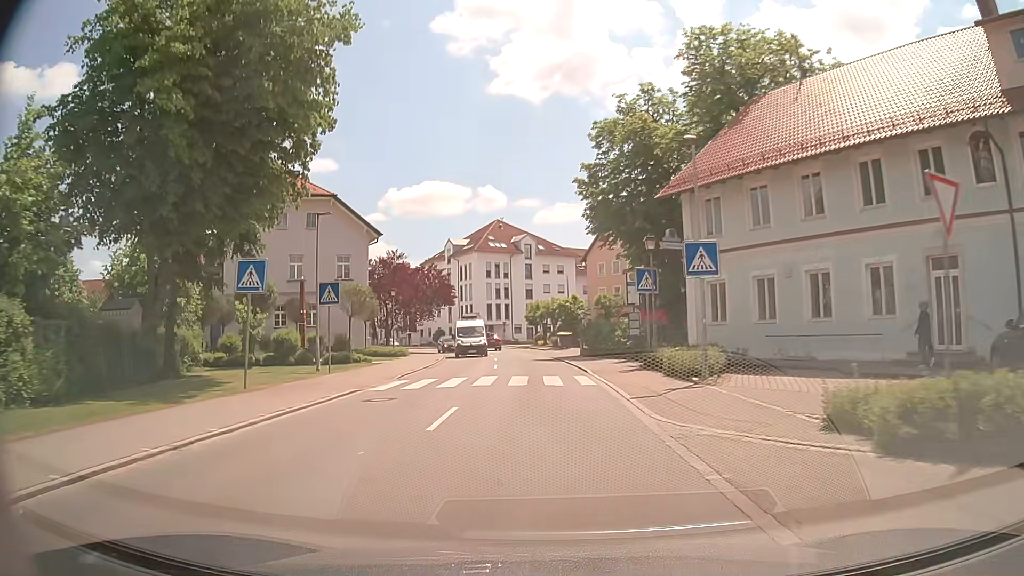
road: tertiary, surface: asphalt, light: Day
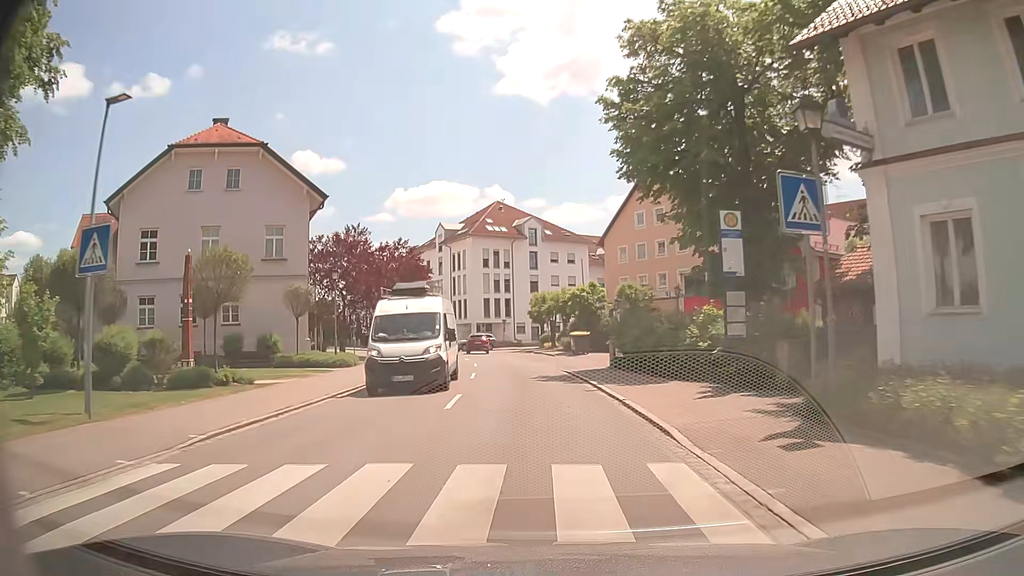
(0.0, +14.7) m; 0°
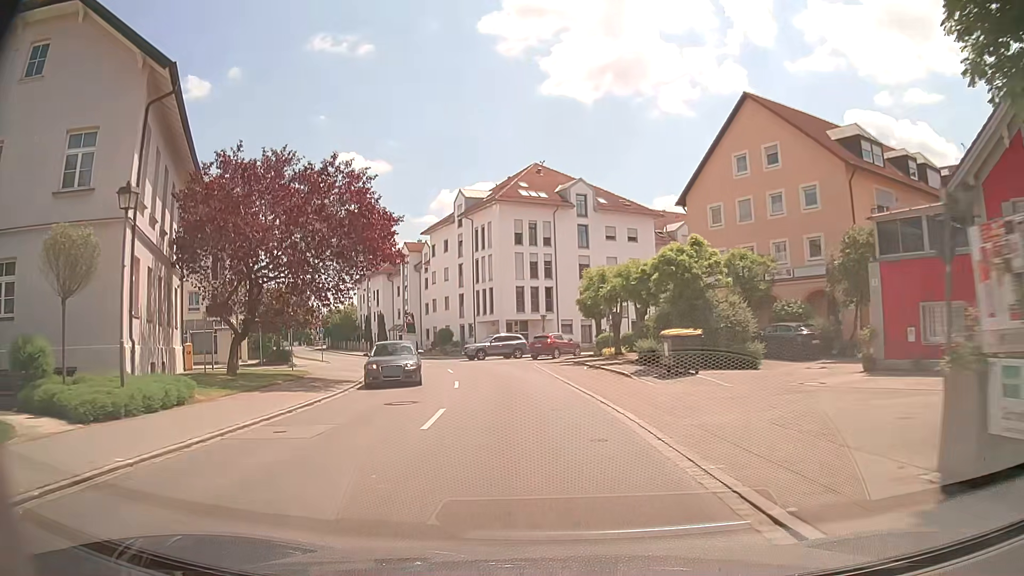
(-0.6, +20.4) m; -4°
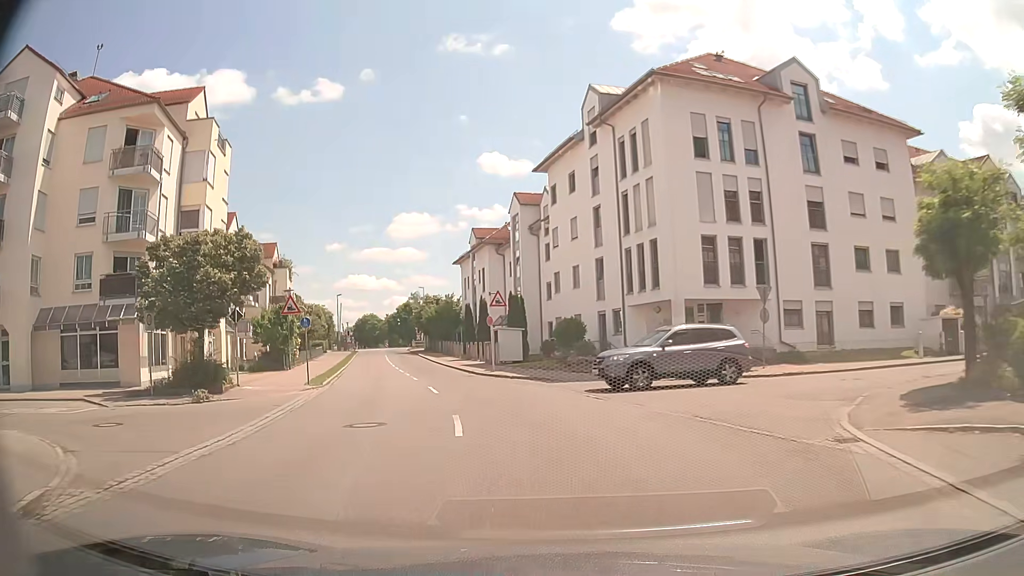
(-2.7, +27.6) m; -13°
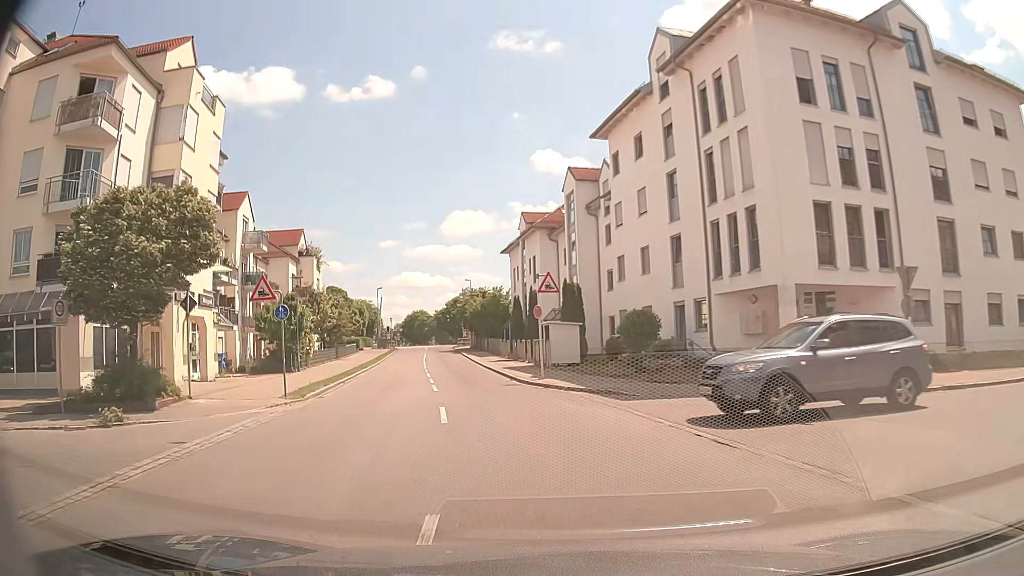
(-0.3, +7.4) m; -4°
(-1, +10) (-2, +20) (-4, +30) (-6, +40) (-7, +49) (-9, +59) (-11, +69) (-13, +79) (-14, +89) (-15, +99) m
